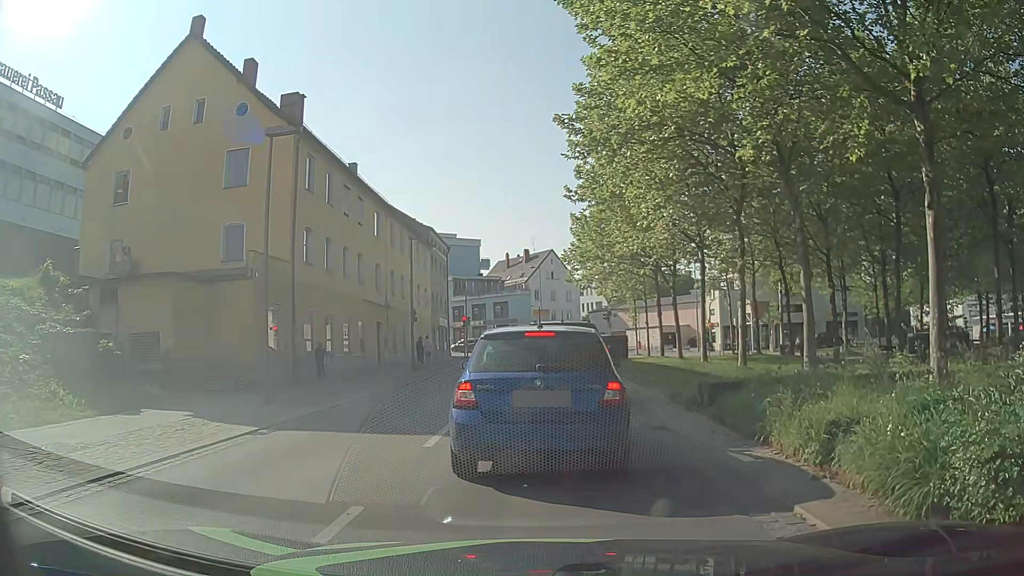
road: tertiary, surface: asphalt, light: Day
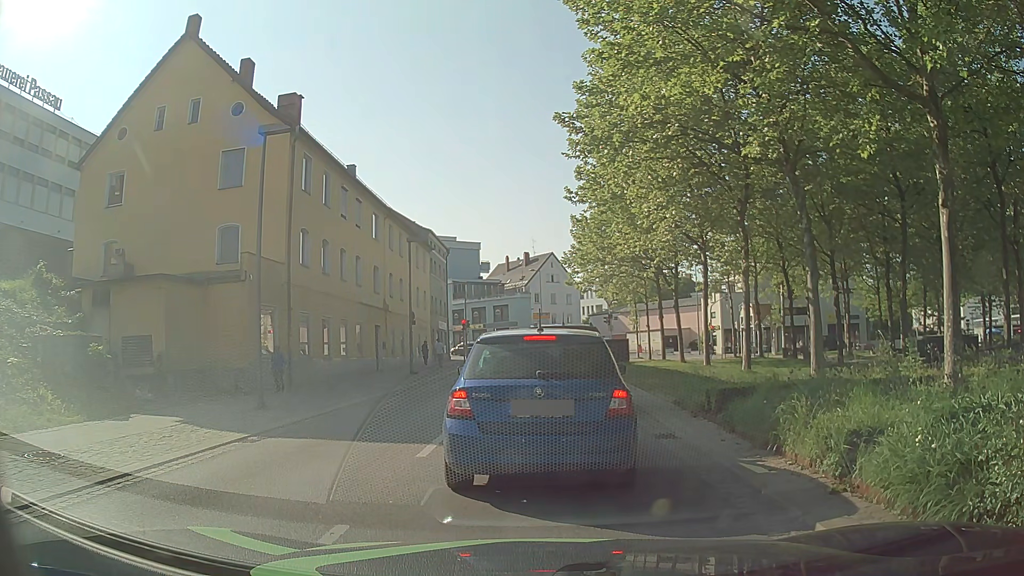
(0.0, +0.5) m; 0°
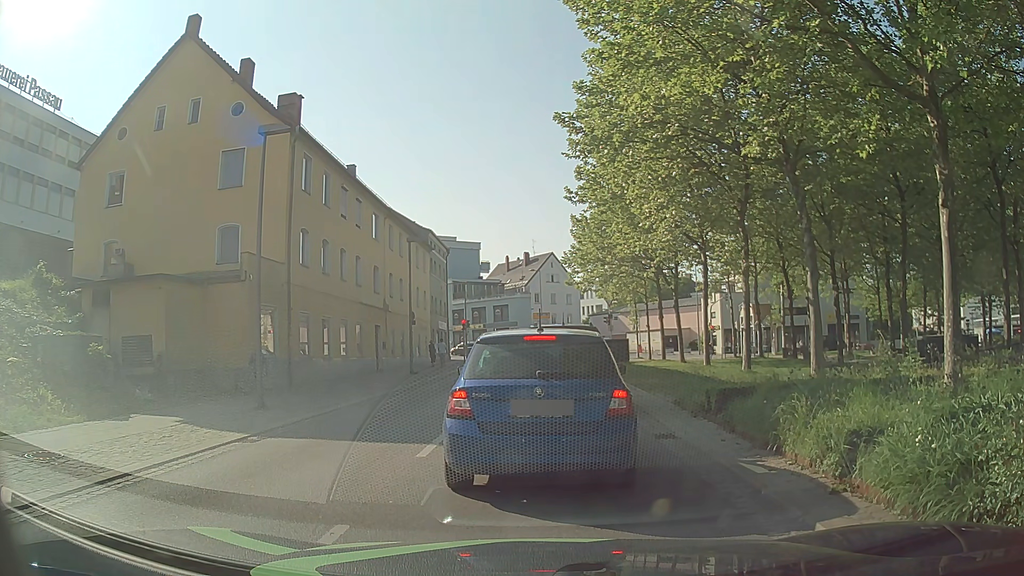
(0.0, 0.0) m; 0°
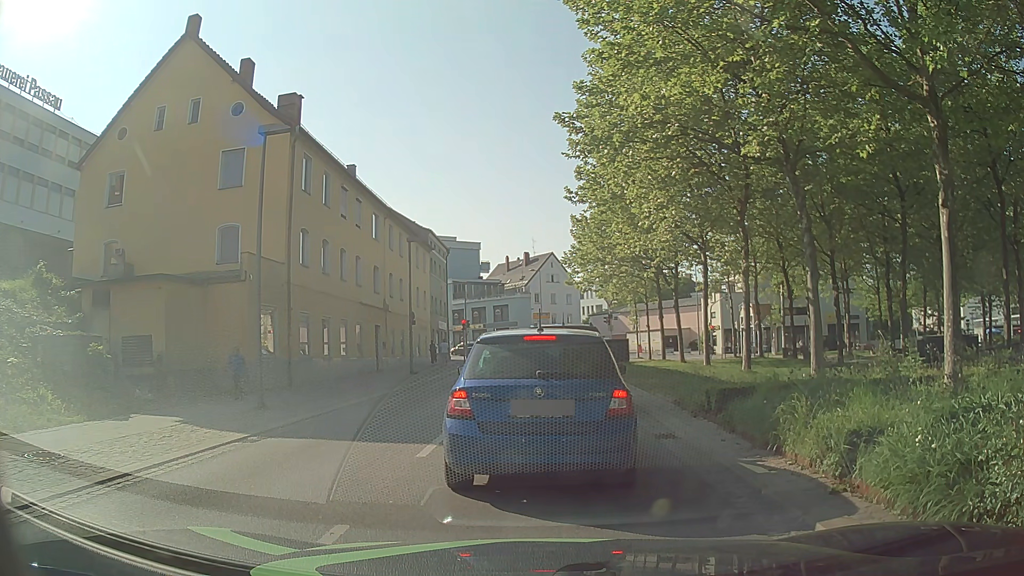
(0.0, 0.0) m; 0°
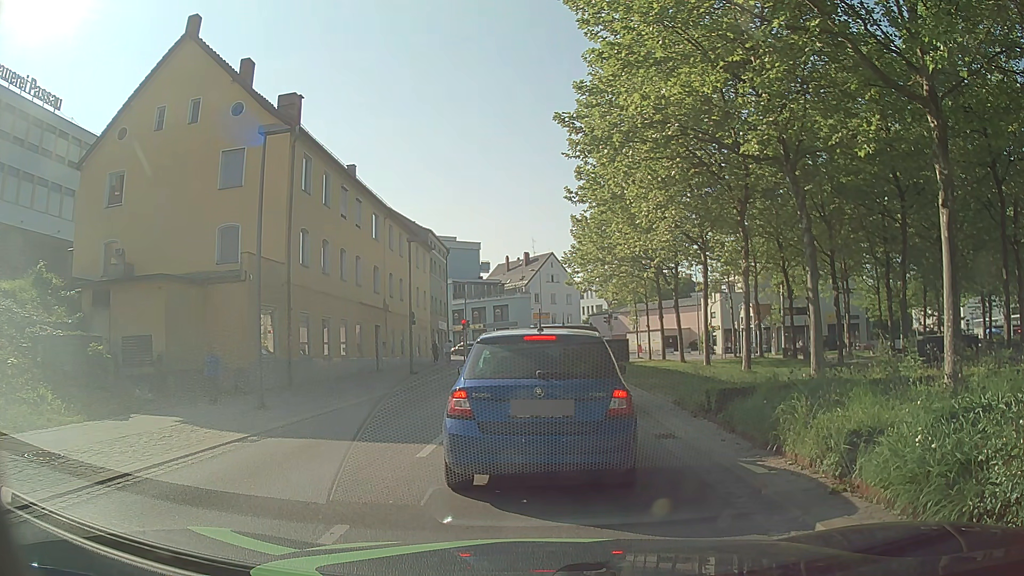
(0.0, 0.0) m; 0°
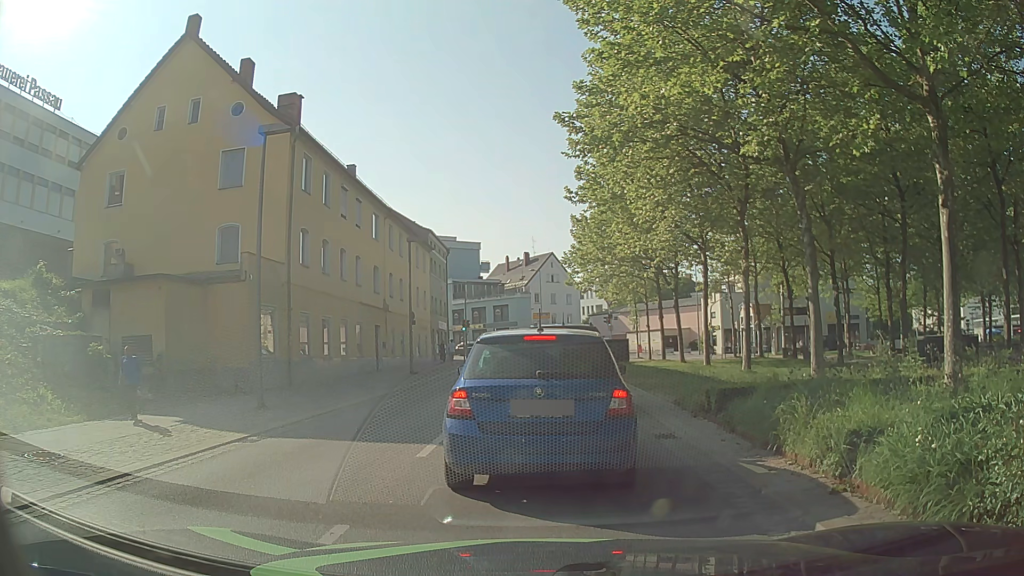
(0.0, 0.0) m; 0°
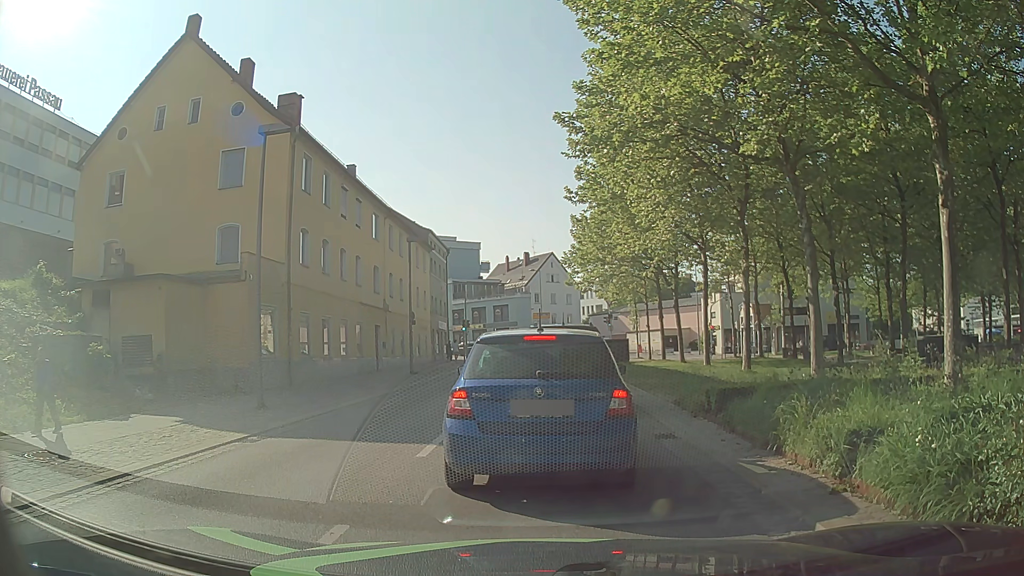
(0.0, 0.0) m; 0°
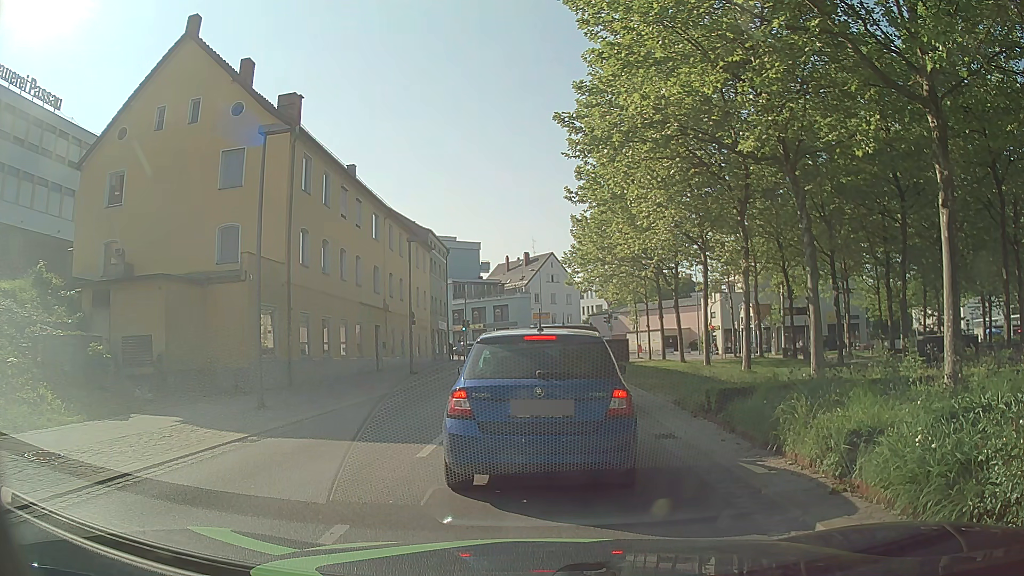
(0.0, 0.0) m; 0°
(0, +10) (0, +20) (0, +30) (0, +40) (+1, +50) (+2, +60) (+1, +70) (-4, +78) (-12, +84) (-20, +90) m
